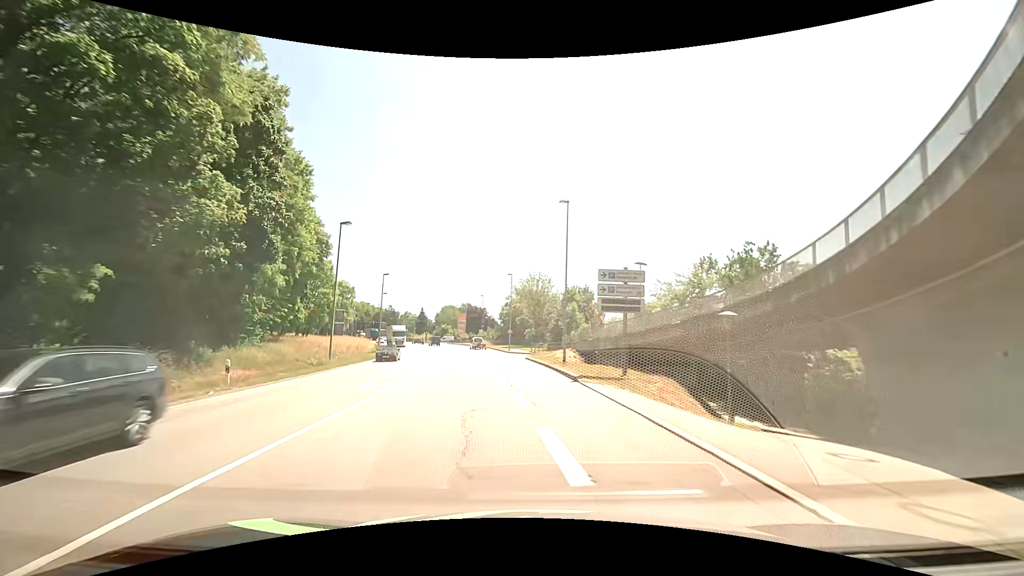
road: primary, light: Day
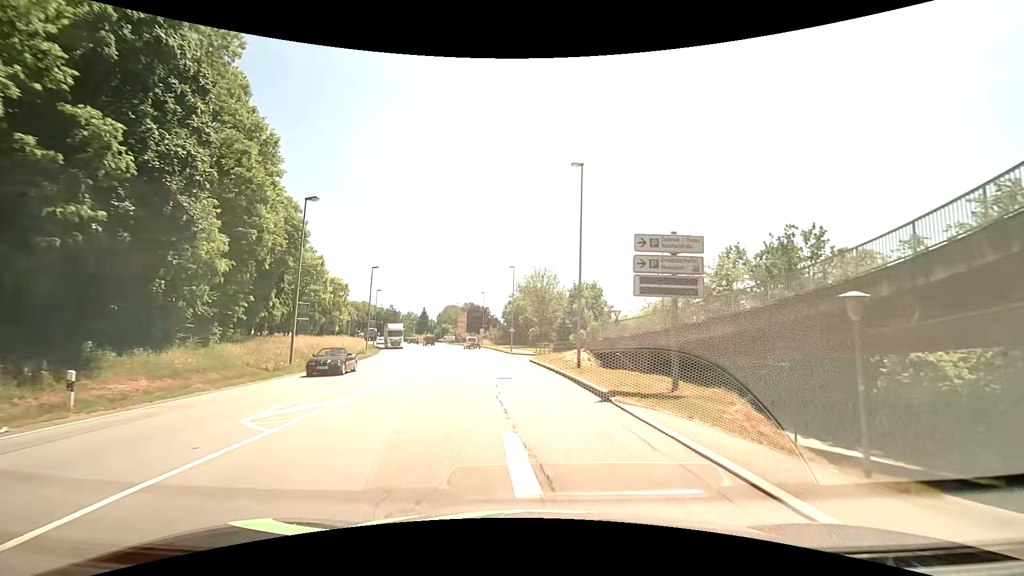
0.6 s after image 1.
(0.0, +6.4) m; -1°
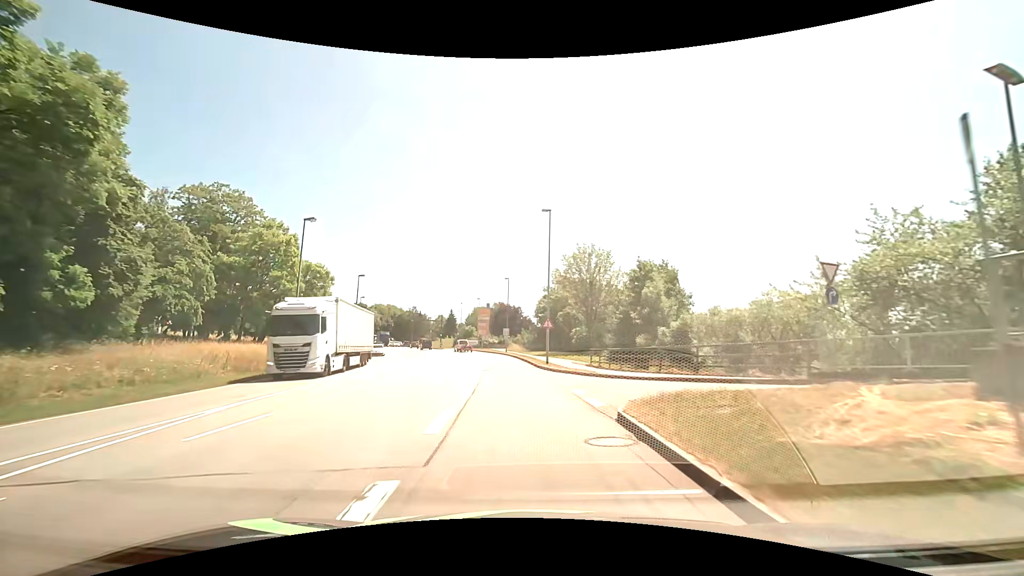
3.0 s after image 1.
(-0.8, +26.4) m; -4°
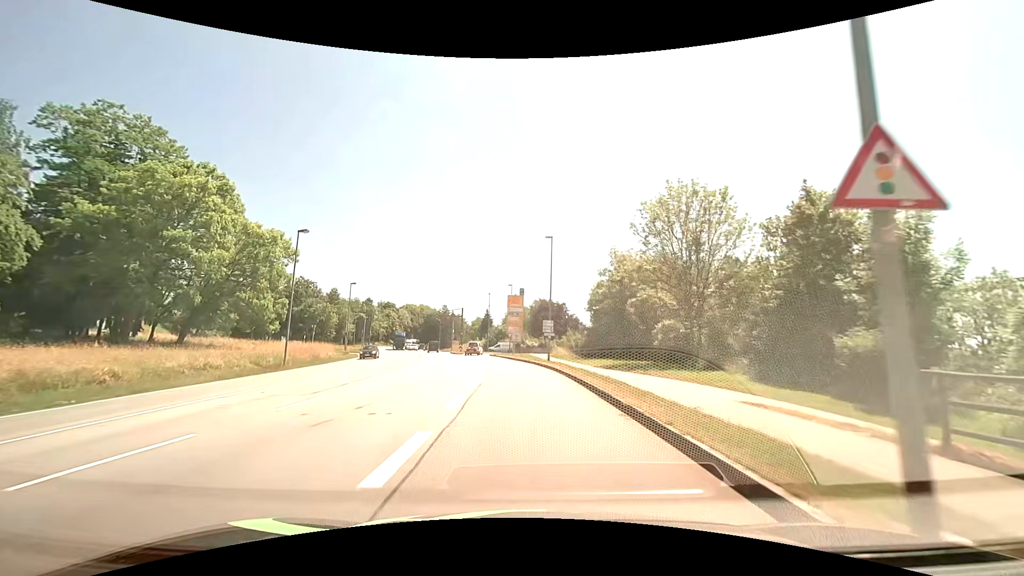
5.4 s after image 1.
(-1.2, +27.4) m; -5°
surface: asphalt
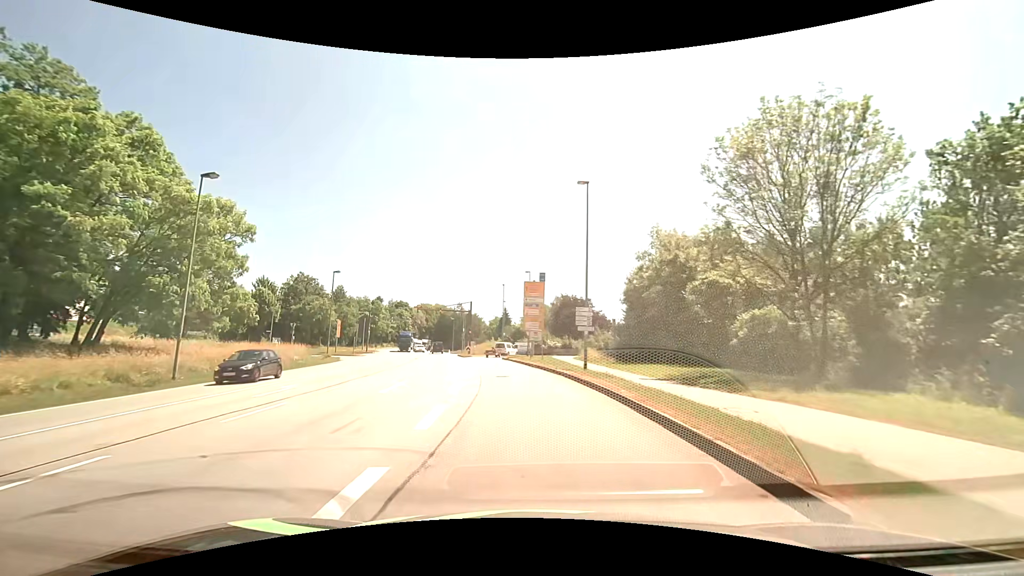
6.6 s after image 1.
(-0.2, +13.6) m; -2°
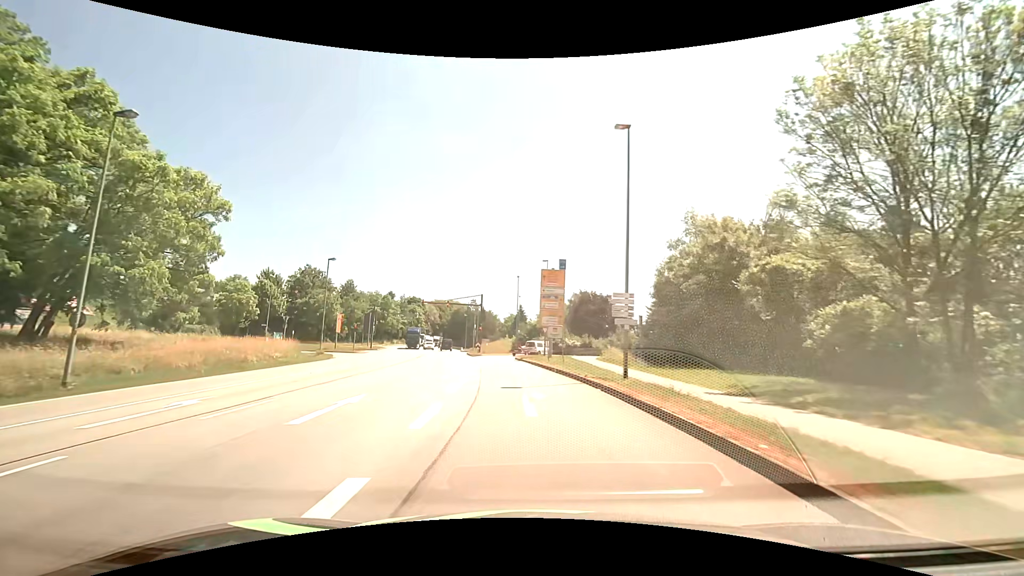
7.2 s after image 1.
(-0.1, +6.7) m; -2°
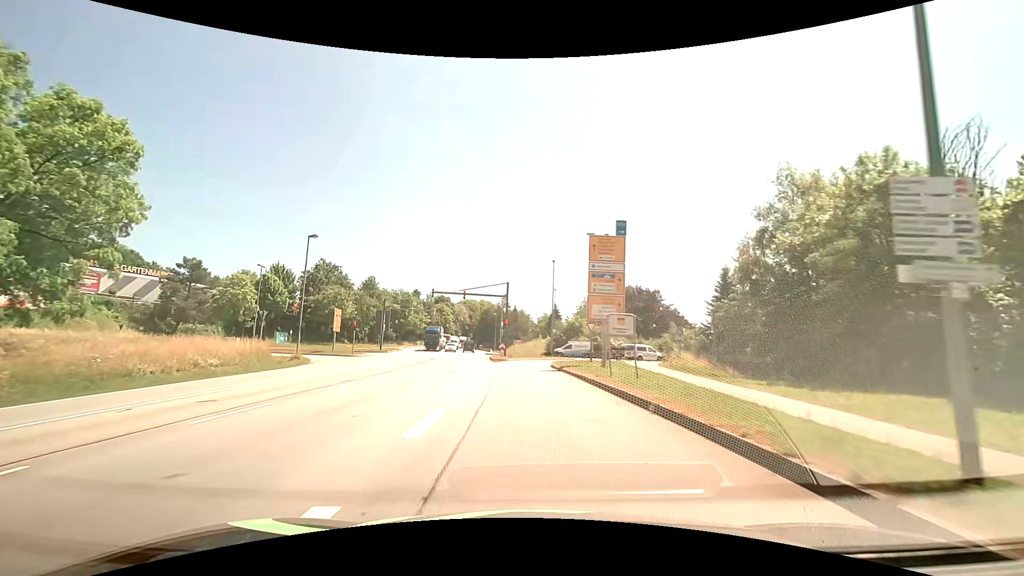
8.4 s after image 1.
(-0.4, +13.0) m; -3°
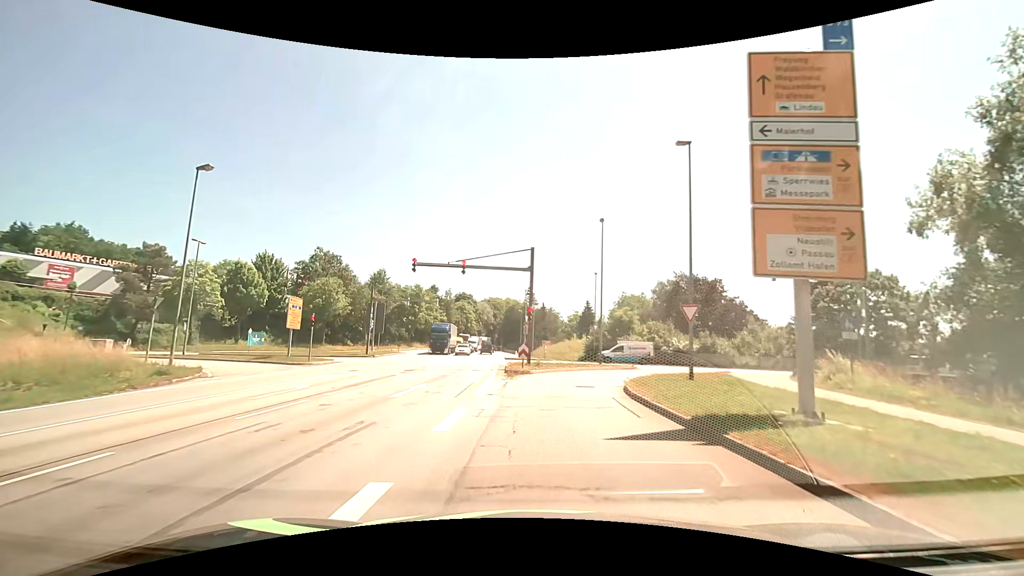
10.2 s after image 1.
(-0.7, +17.3) m; -4°
